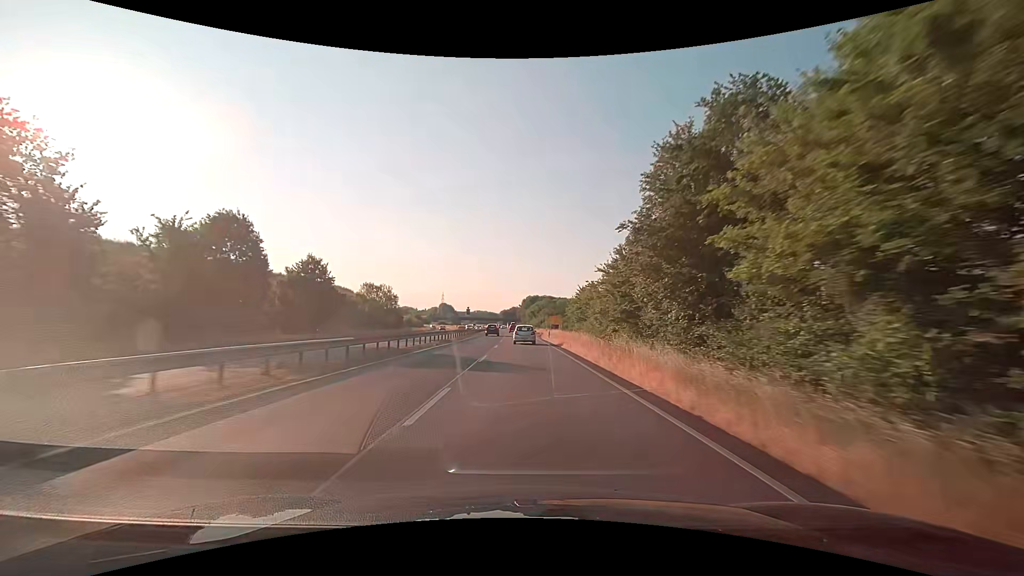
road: trunk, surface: asphalt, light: Day
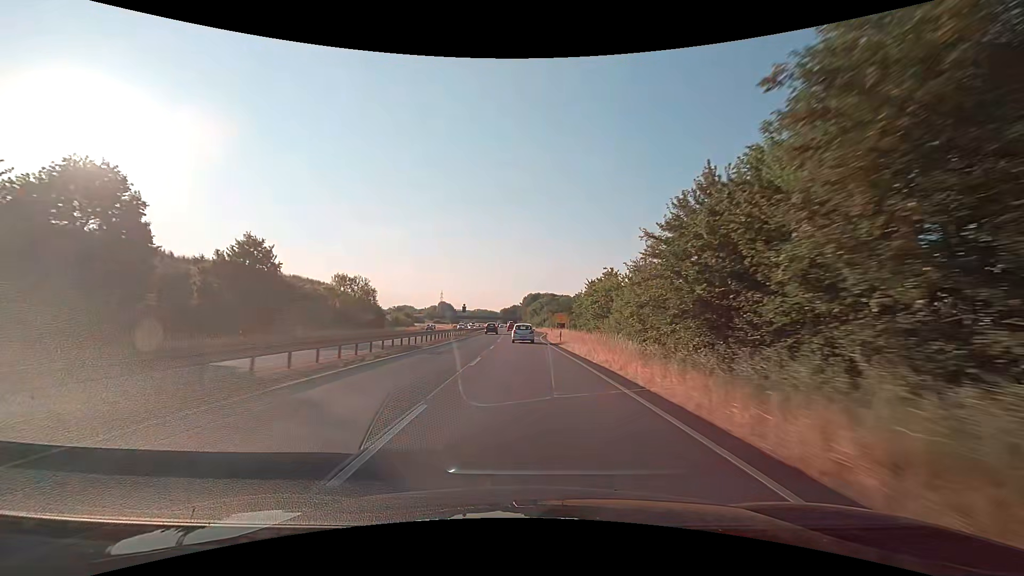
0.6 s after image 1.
(0.0, +14.7) m; 0°
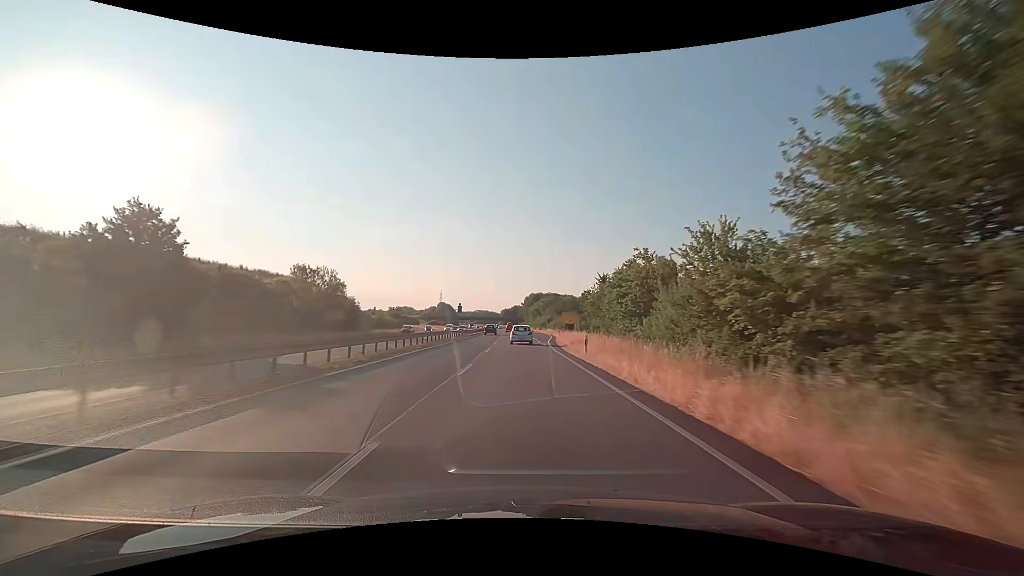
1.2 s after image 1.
(0.0, +14.7) m; 0°
(0, +10) (0, +20) (0, +30) (0, +40) (0, +50) (-1, +60) (-1, +70) (-1, +80) (-1, +90) (-2, +100) m
